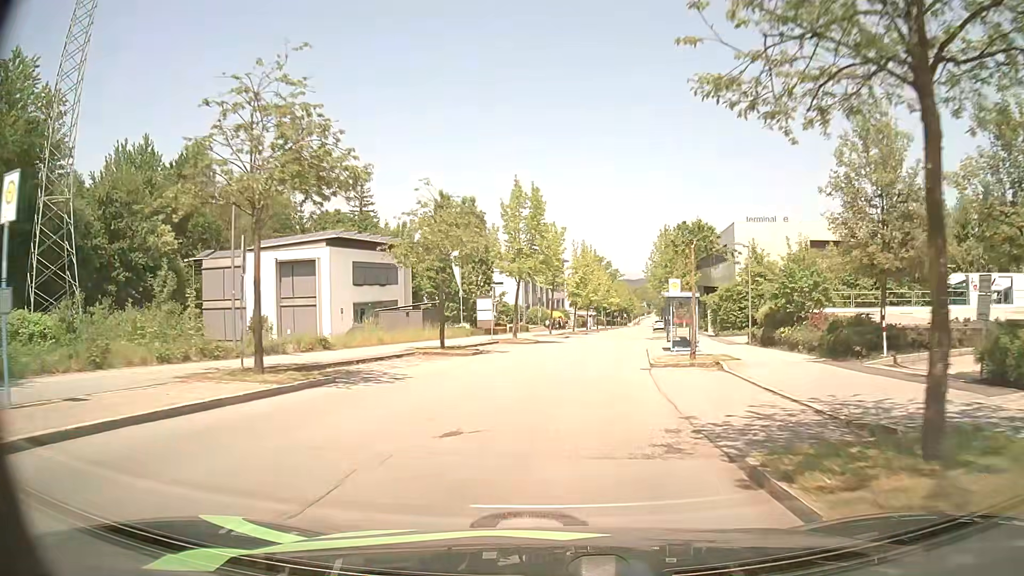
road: residential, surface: asphalt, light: Day
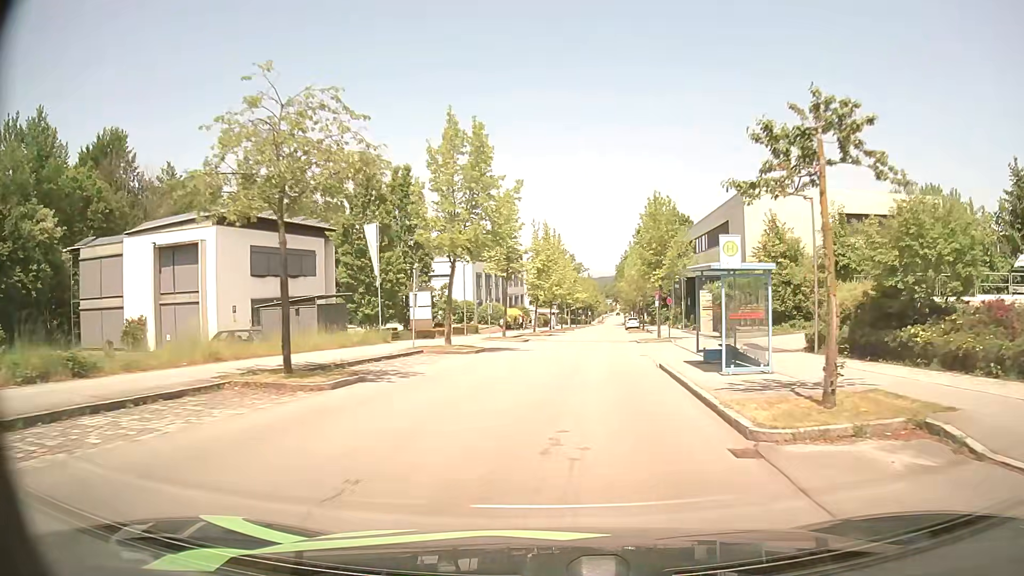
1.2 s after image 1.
(+0.3, +13.2) m; +3°
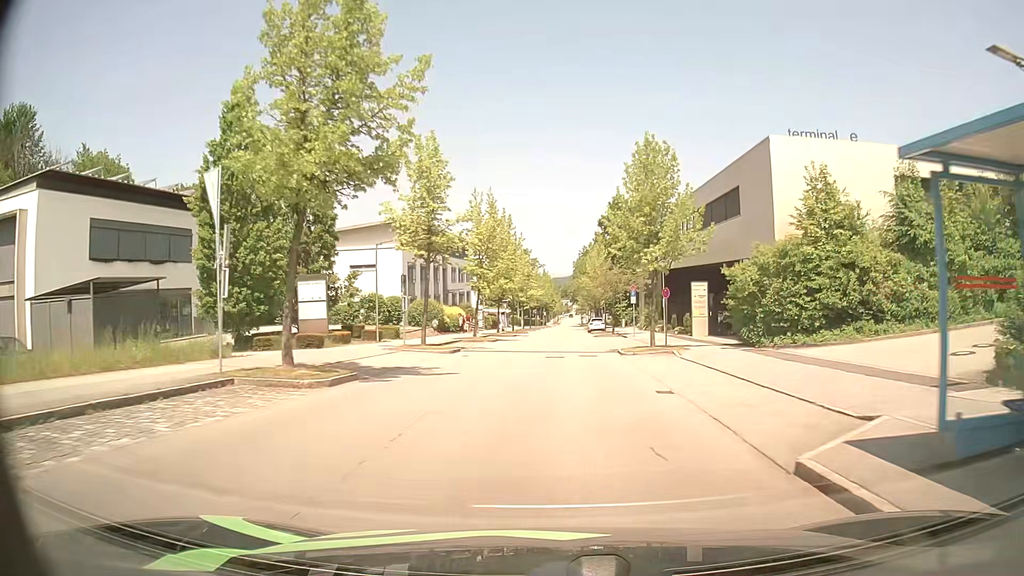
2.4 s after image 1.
(+0.4, +13.3) m; +4°
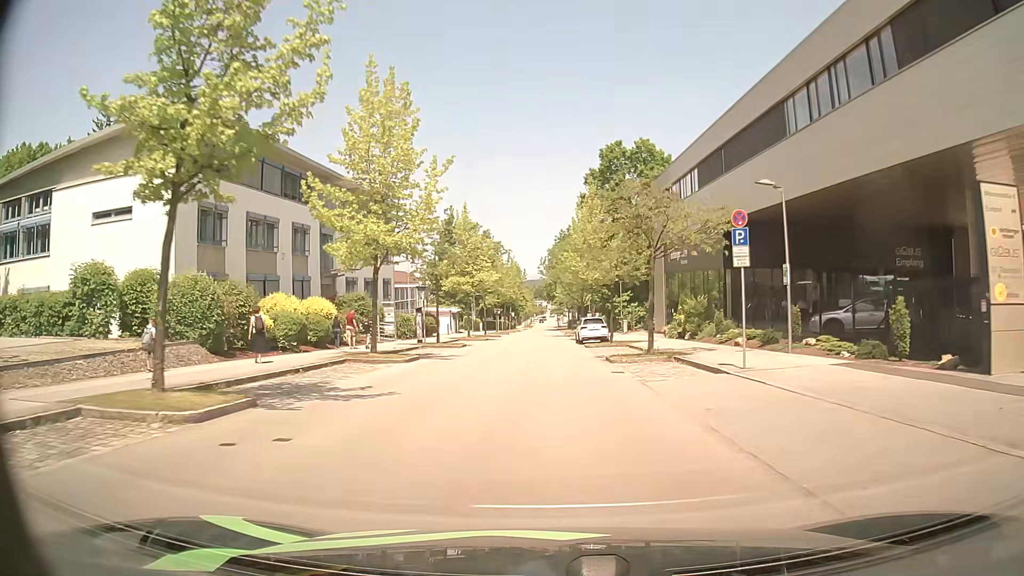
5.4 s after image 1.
(+0.8, +32.9) m; +2°
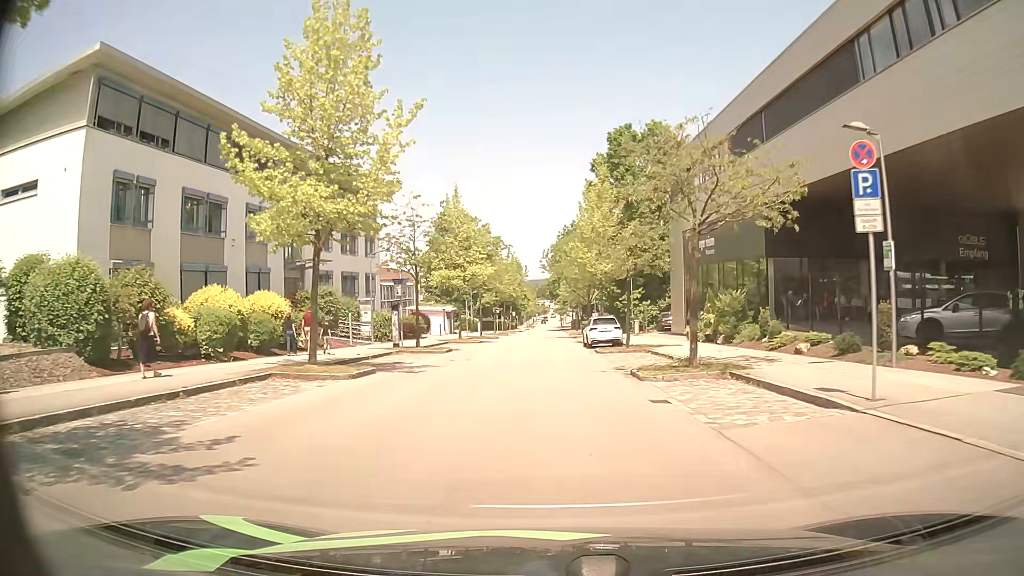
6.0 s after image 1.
(0.0, +6.5) m; 0°
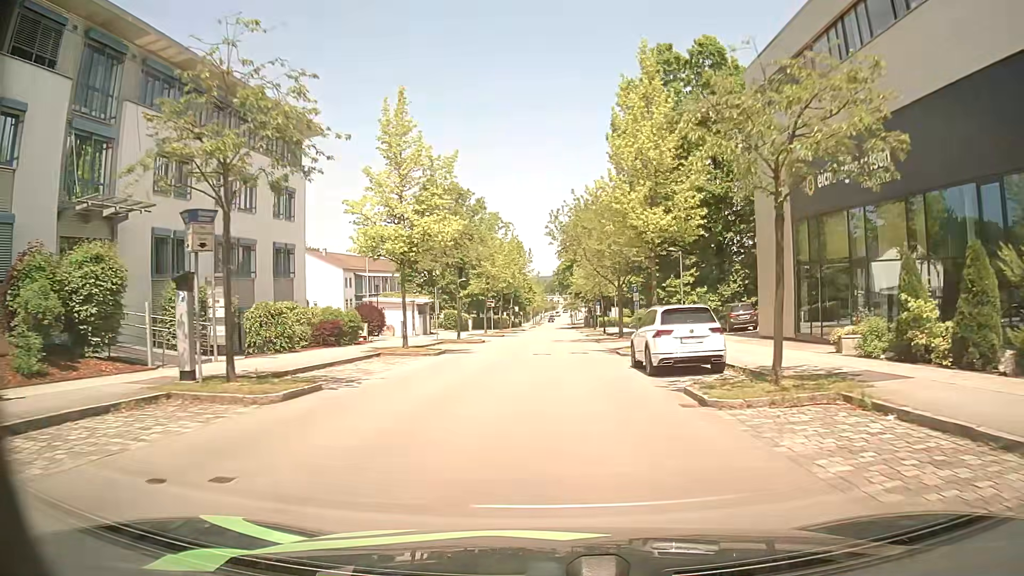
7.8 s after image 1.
(-0.2, +19.4) m; -1°
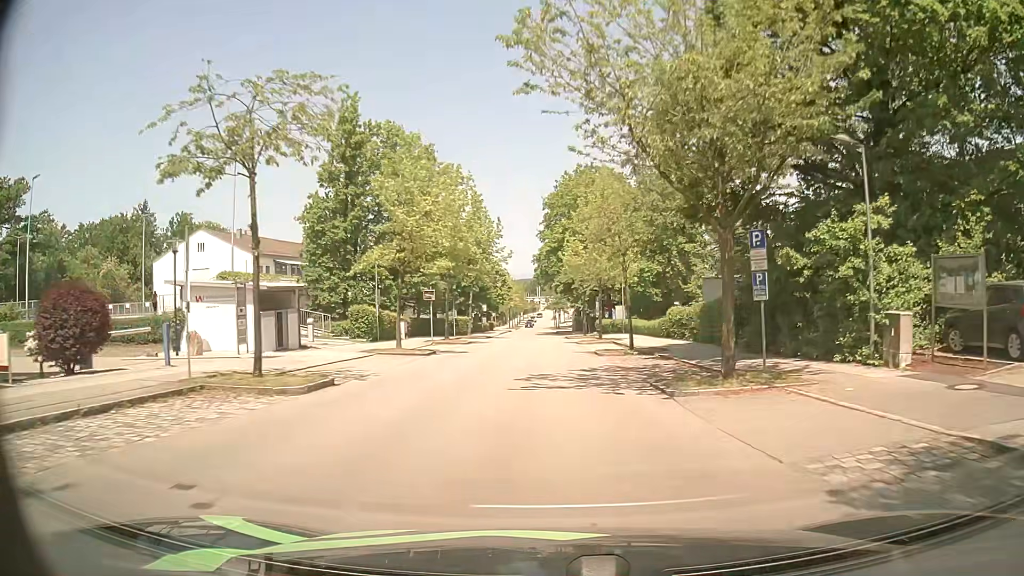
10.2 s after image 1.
(+0.3, +26.4) m; +2°
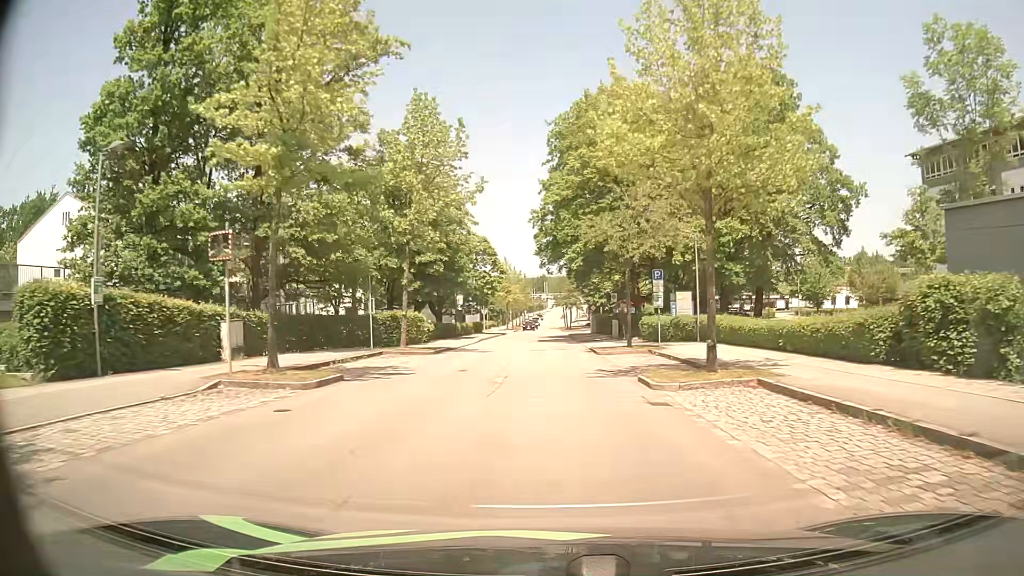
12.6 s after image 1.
(-0.3, +27.4) m; -1°
(0, +10) (0, +20) (0, +30) (0, +40) (0, +50) (0, +60) (0, +70) (0, +80) (0, +90) (0, +100) m
